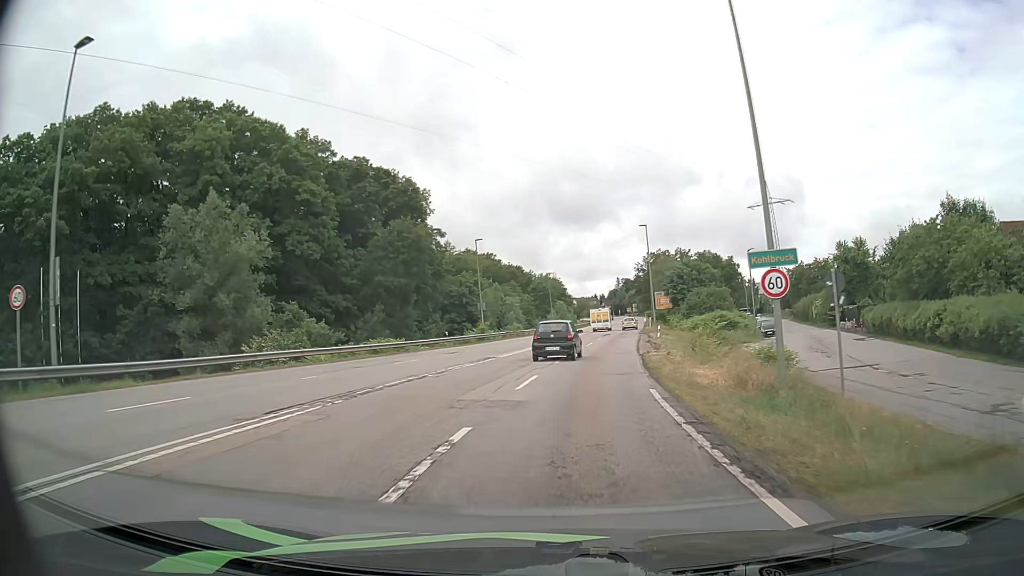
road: secondary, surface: asphalt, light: Day
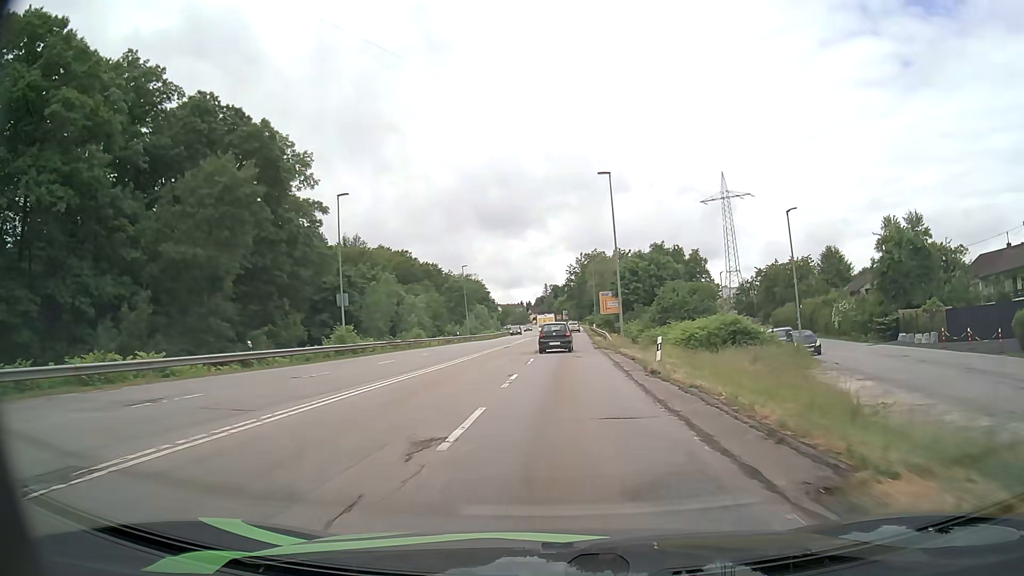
(+1.4, +25.2) m; +6°
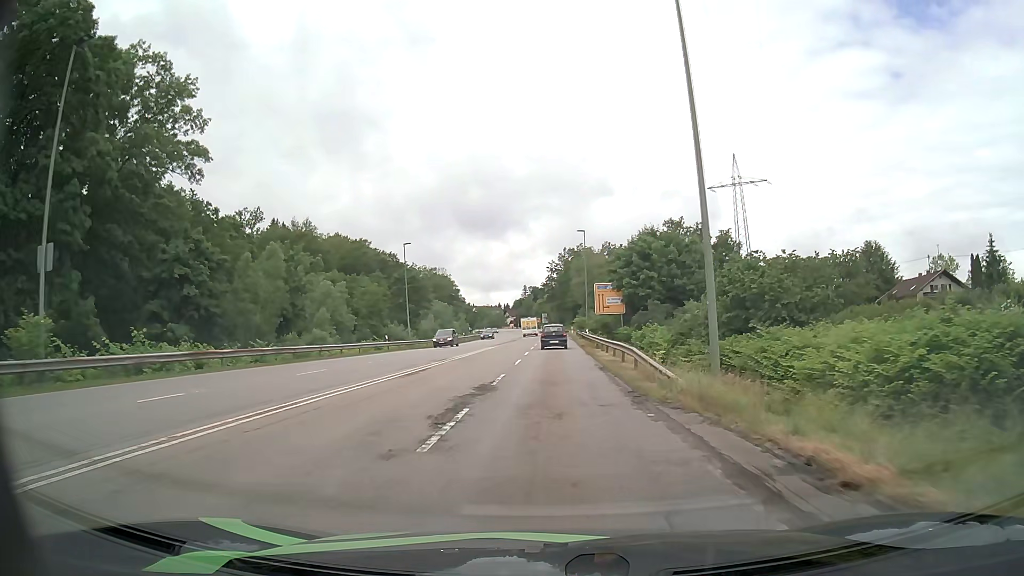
(+0.5, +25.8) m; +2°
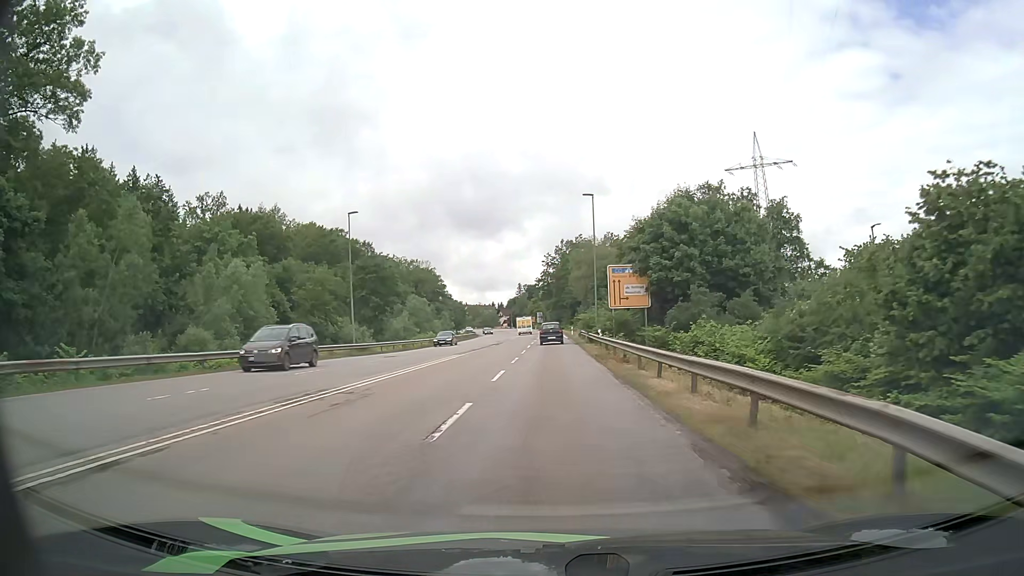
(+0.1, +17.5) m; 0°
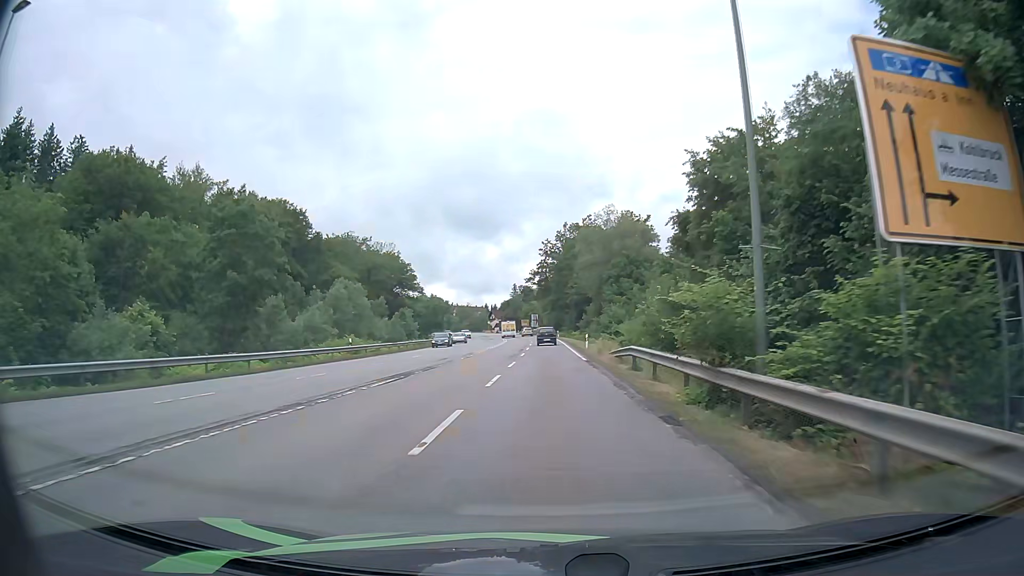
(+0.1, +36.0) m; 0°
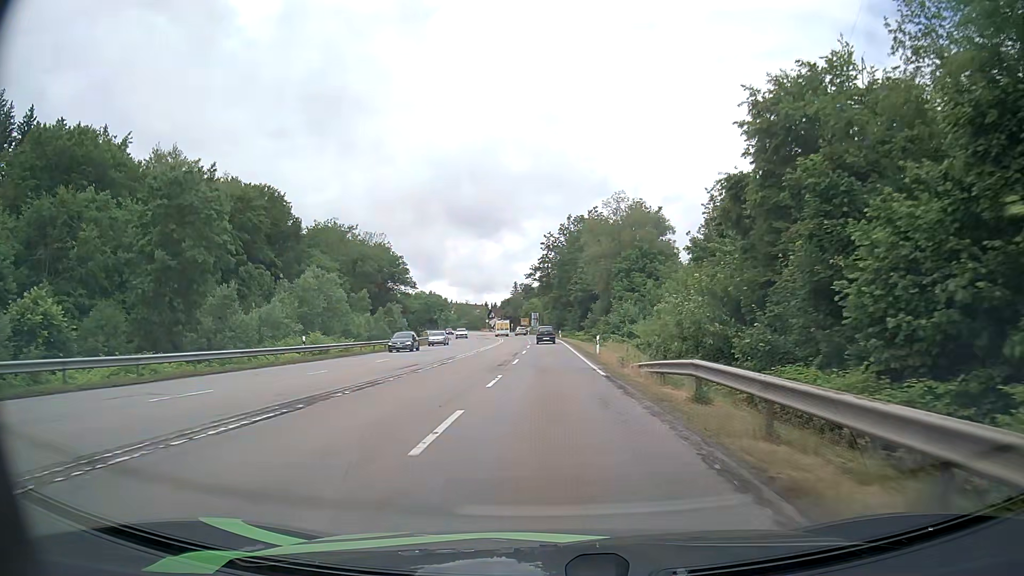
(0.0, +9.1) m; 0°
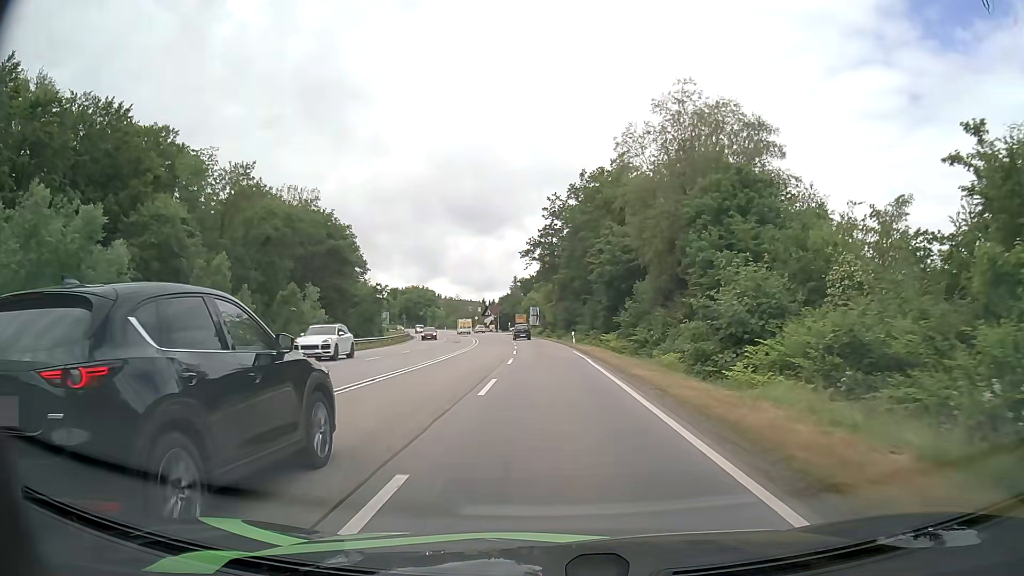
(-0.1, +36.4) m; 0°
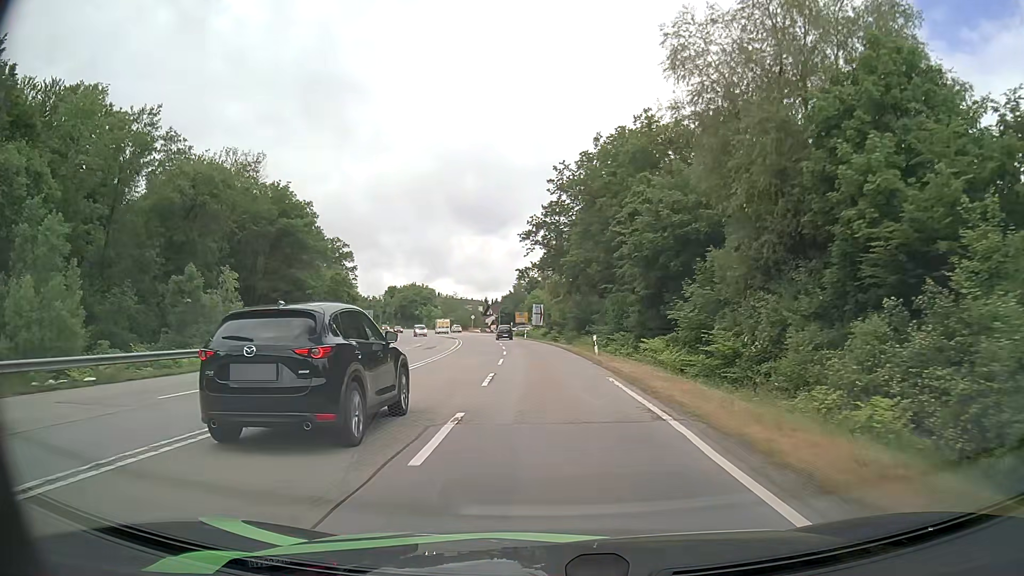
(0.0, +17.8) m; 0°
(0, +10) (0, +20) (-1, +30) (-1, +40) (-2, +50) (-3, +60) (-4, +70) (-5, +80) (-7, +90) (-8, +100) m
